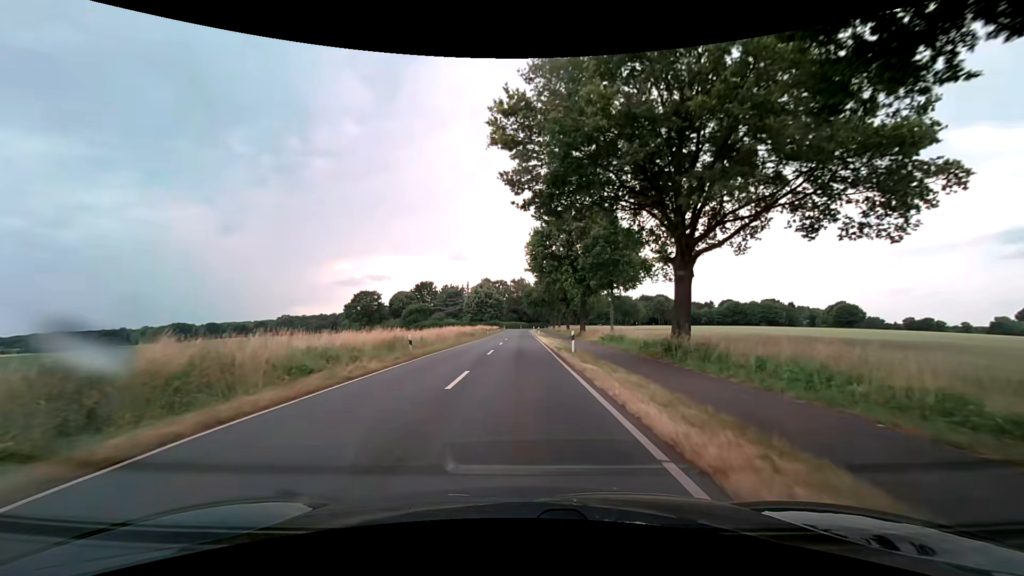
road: secondary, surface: asphalt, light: Day
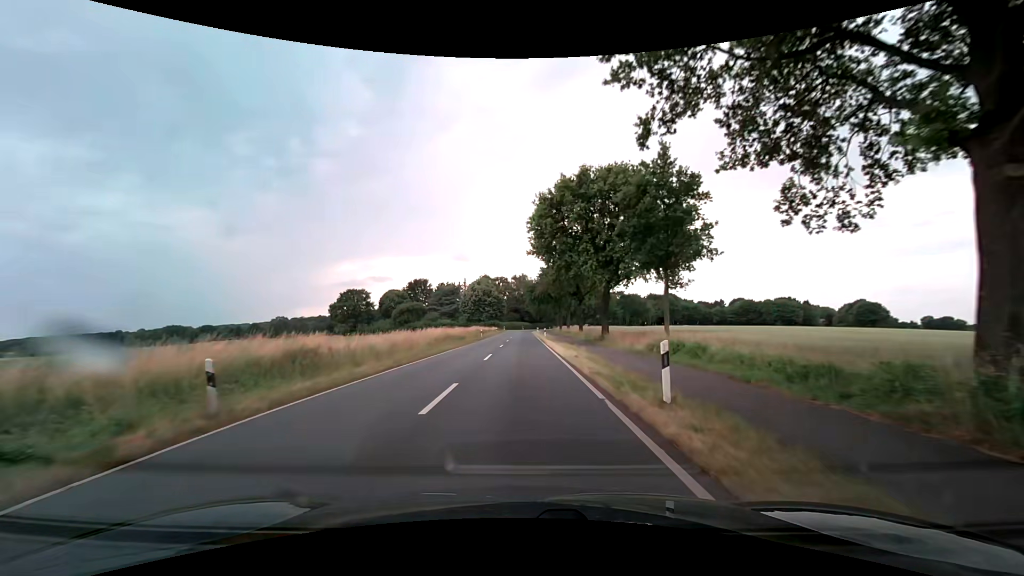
(0.0, +15.2) m; 0°
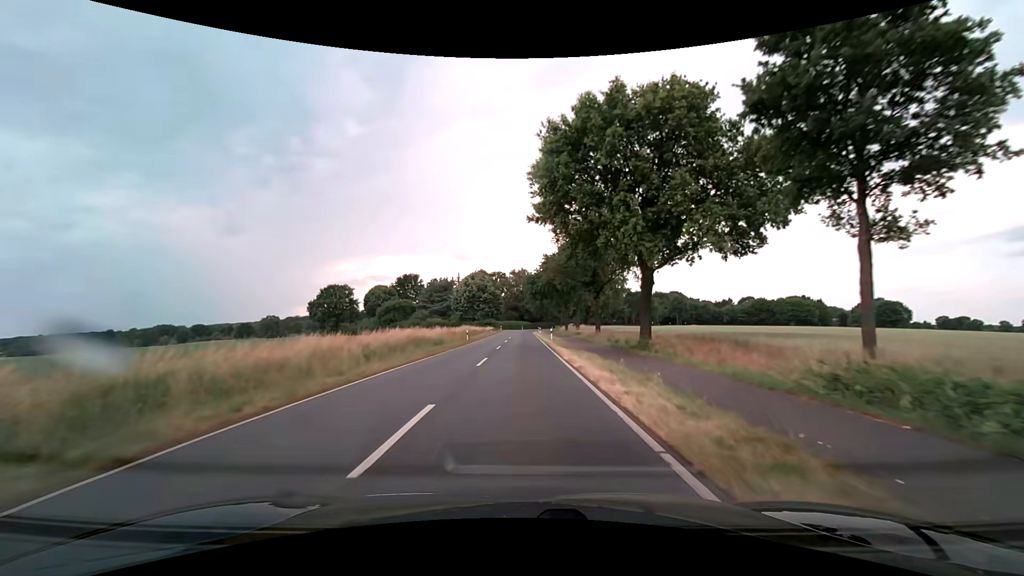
(+0.1, +15.2) m; 0°
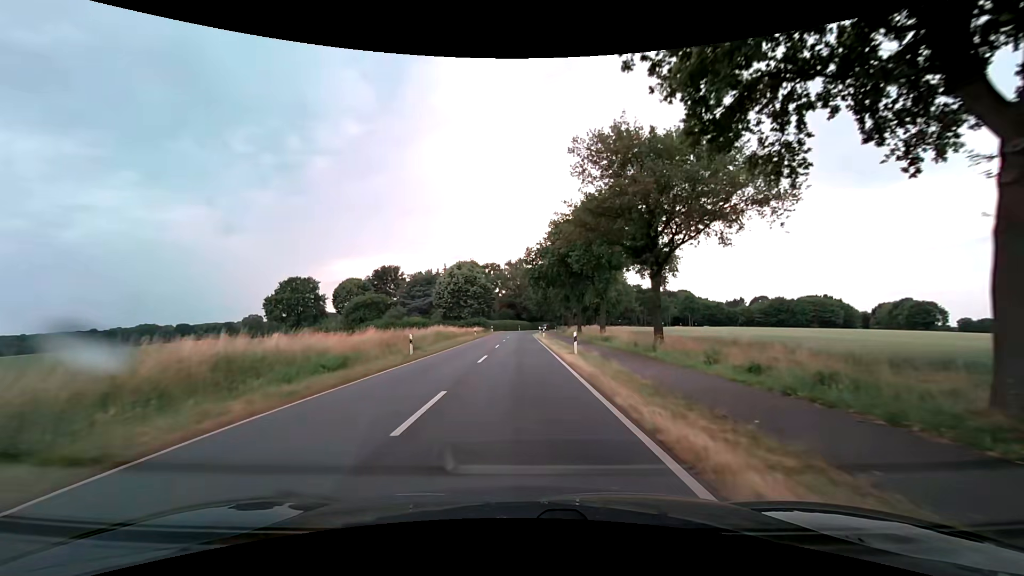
(+0.1, +22.9) m; 0°
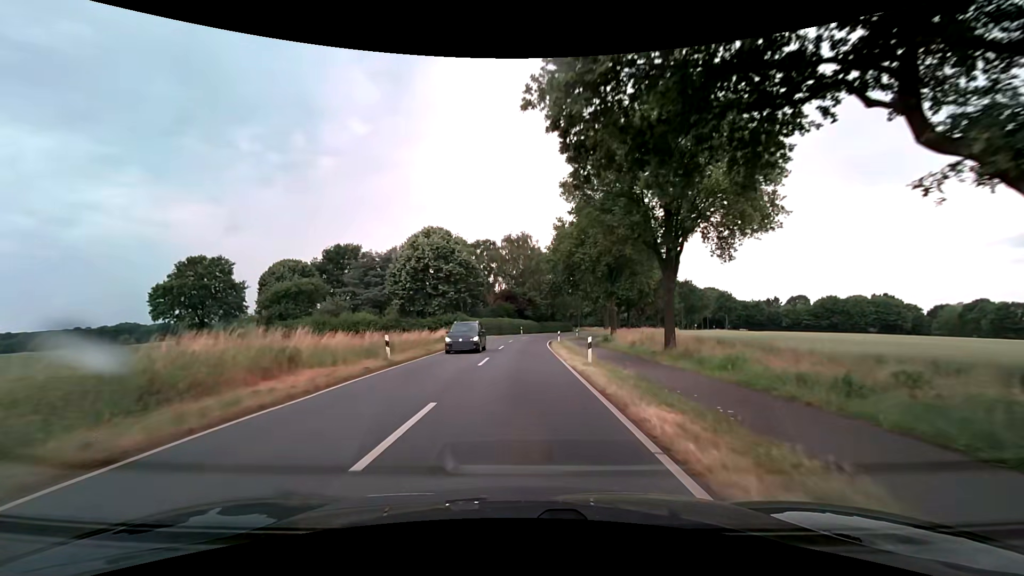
(0.0, +38.1) m; 0°
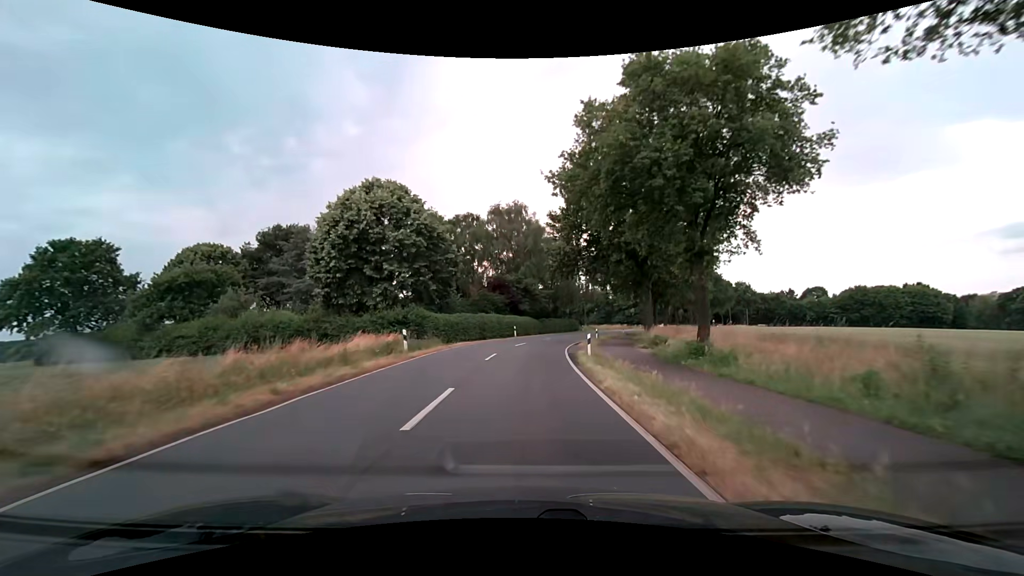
(0.0, +22.8) m; 0°
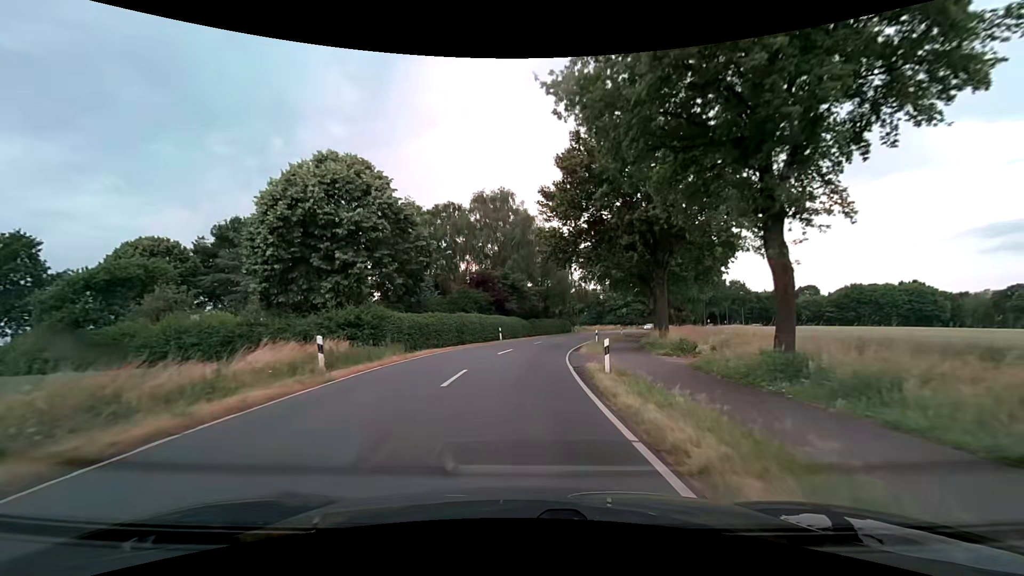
(+0.1, +7.6) m; +2°
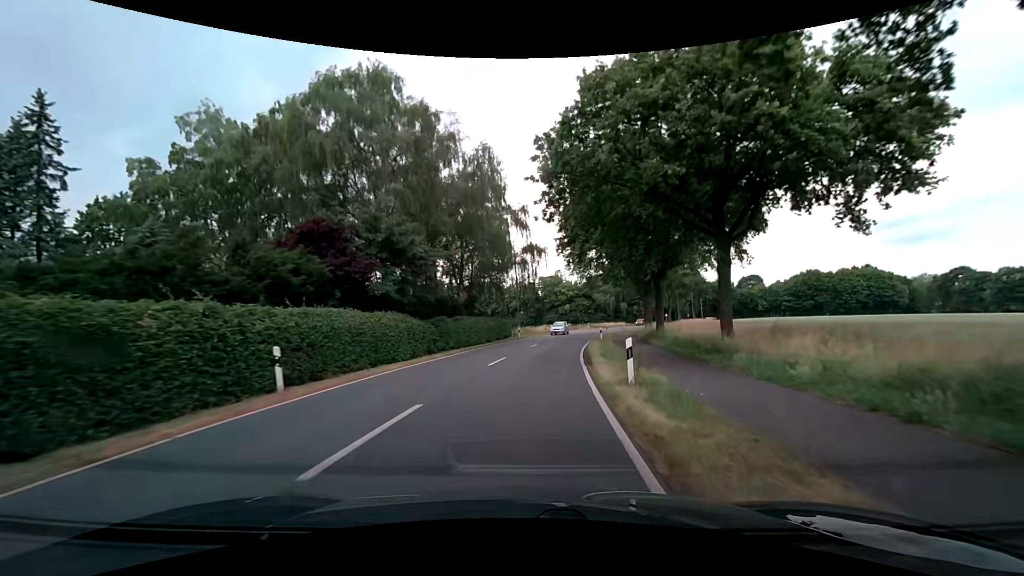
(+1.7, +30.3) m; +8°
(0, +10) (+1, +20) (+2, +30) (+3, +40) (+5, +50) (+7, +59) (+9, +69) (+12, +79) (+15, +88) (+18, +98) m
